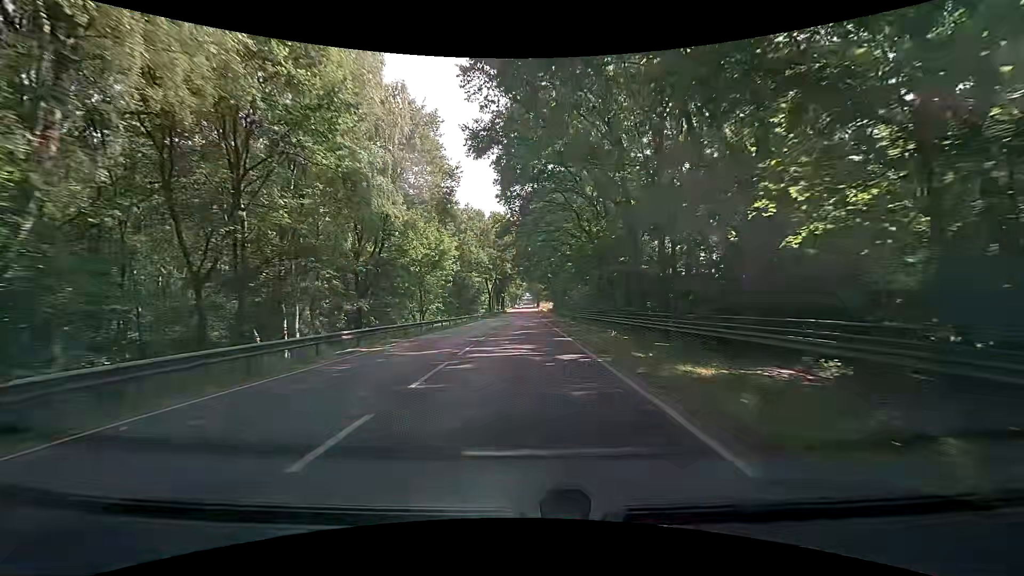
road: primary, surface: asphalt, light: Day
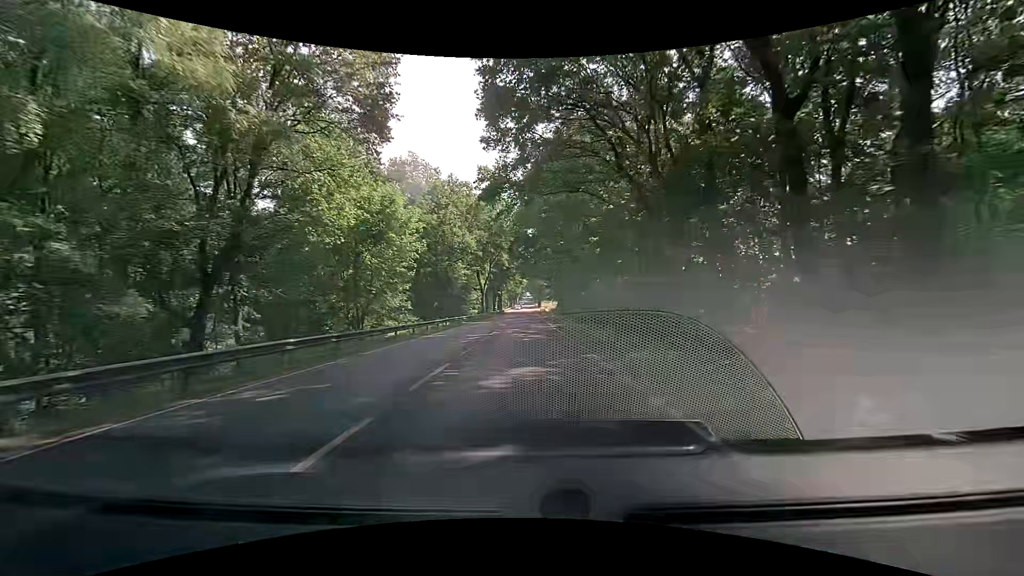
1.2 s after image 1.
(0.0, +18.7) m; 0°
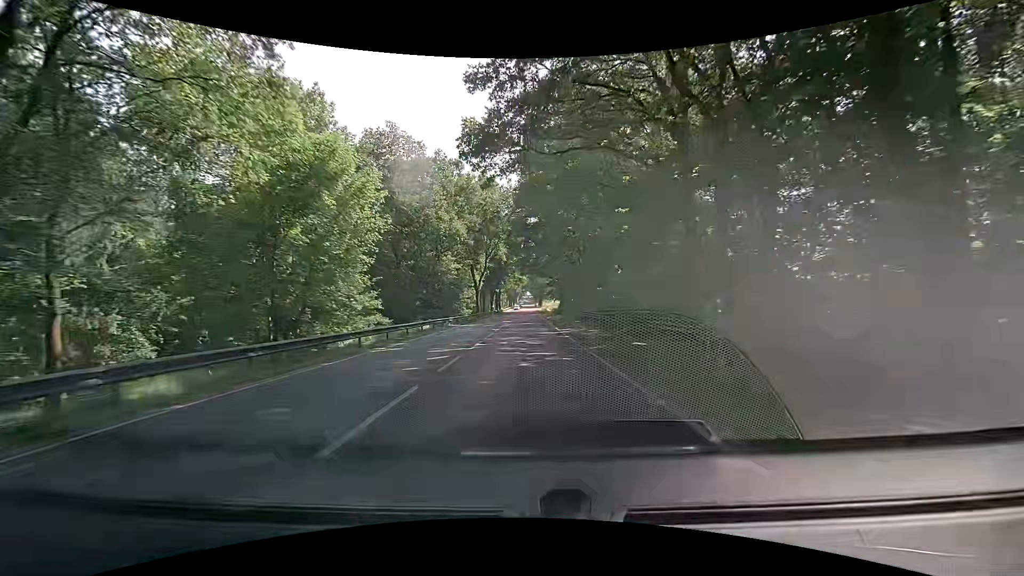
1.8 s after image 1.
(-0.1, +9.9) m; -1°
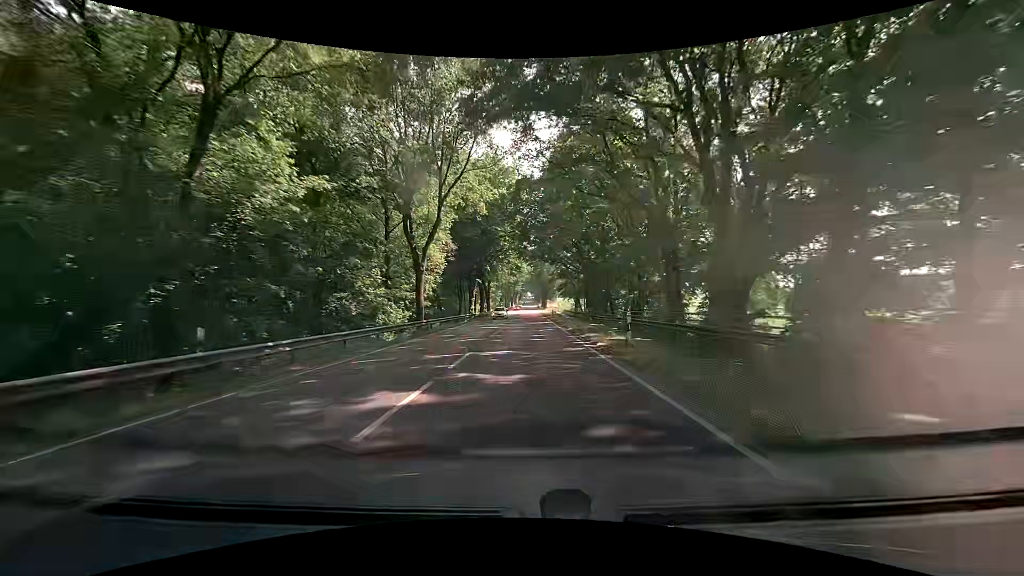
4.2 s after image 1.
(+0.4, +42.7) m; 0°
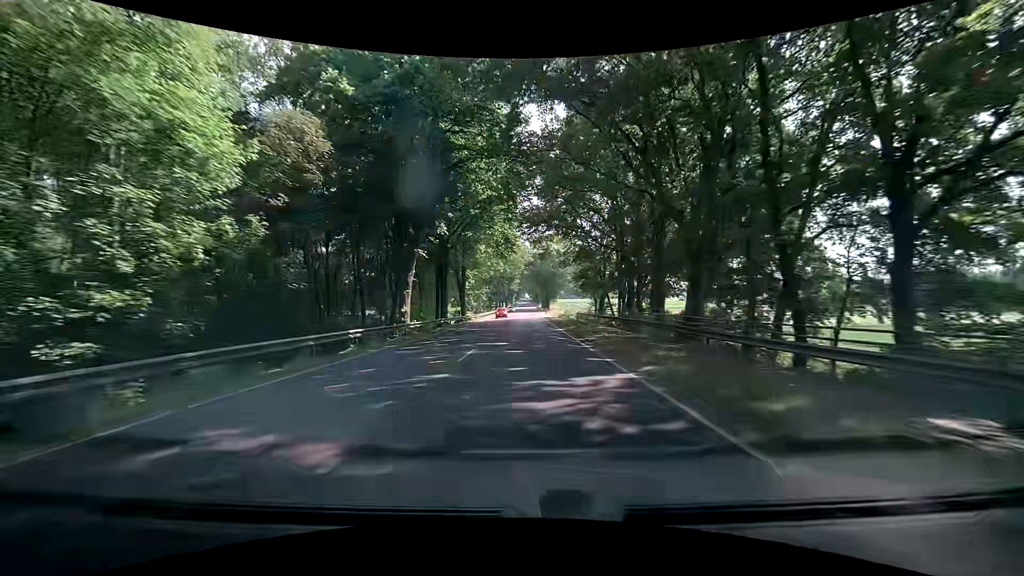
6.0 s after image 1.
(+0.4, +35.1) m; +1°
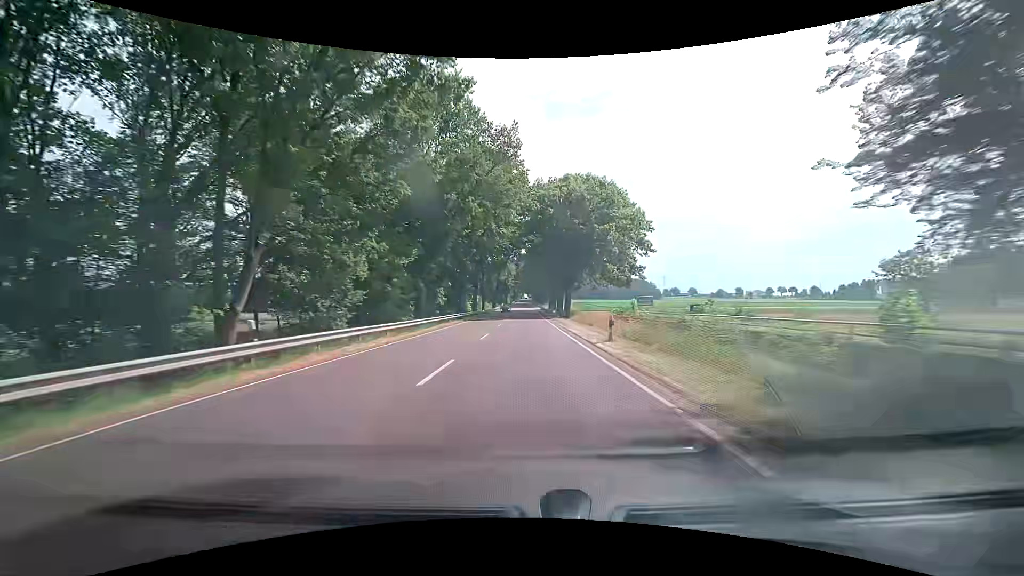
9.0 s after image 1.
(-0.3, +63.9) m; 0°
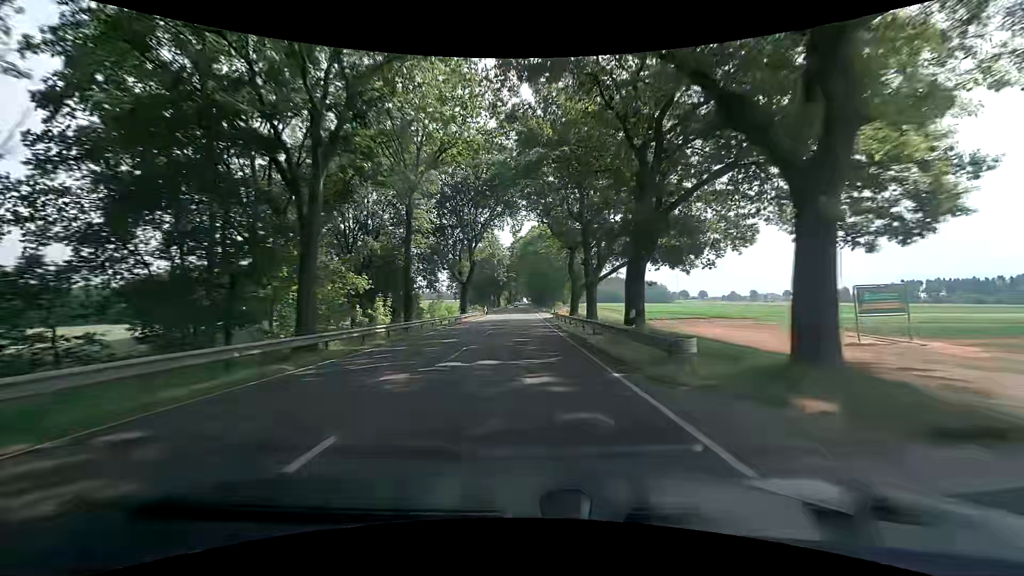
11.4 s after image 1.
(-0.1, +55.7) m; 0°
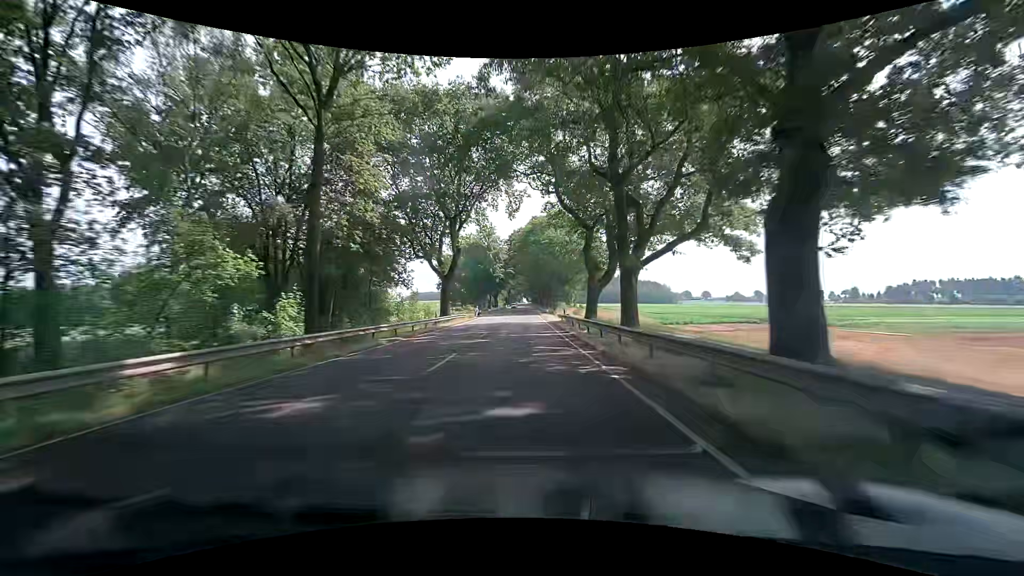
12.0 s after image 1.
(0.0, +14.5) m; 0°
(0, +10) (0, +20) (0, +30) (0, +40) (0, +50) (0, +60) (0, +70) (0, +80) (-1, +90) (-1, +100) m
